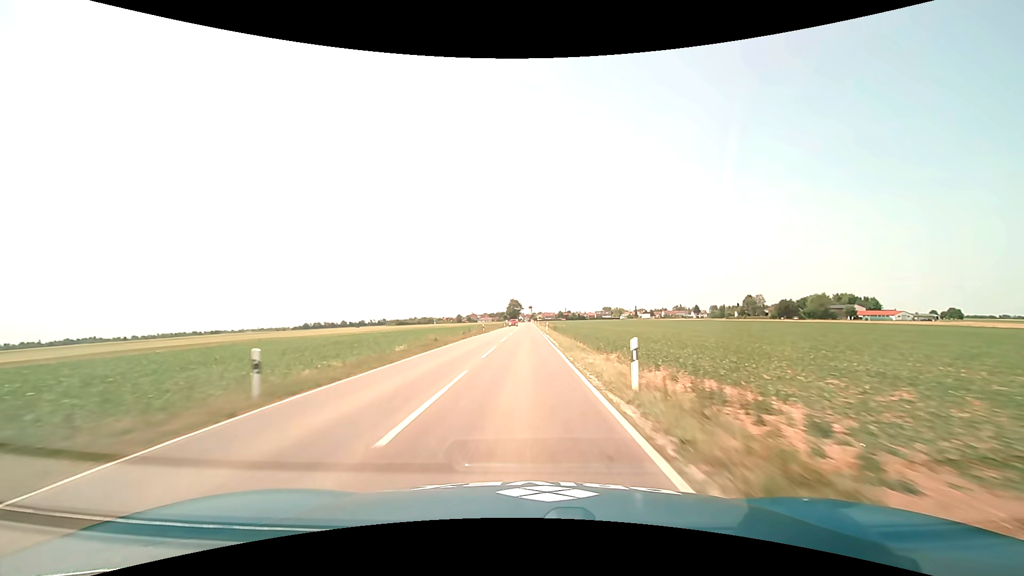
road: tertiary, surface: asphalt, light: Day
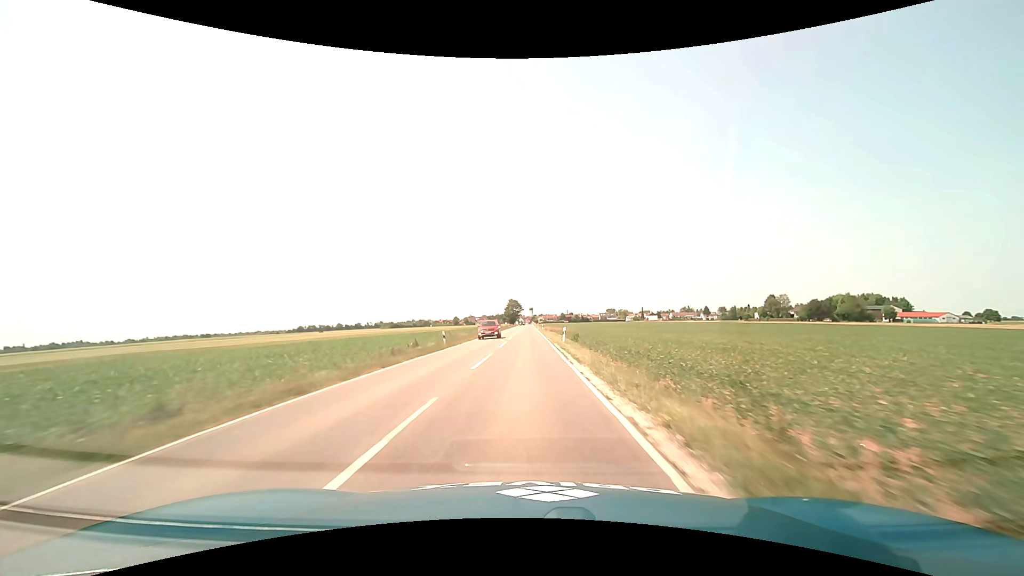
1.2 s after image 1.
(0.0, +28.2) m; 0°
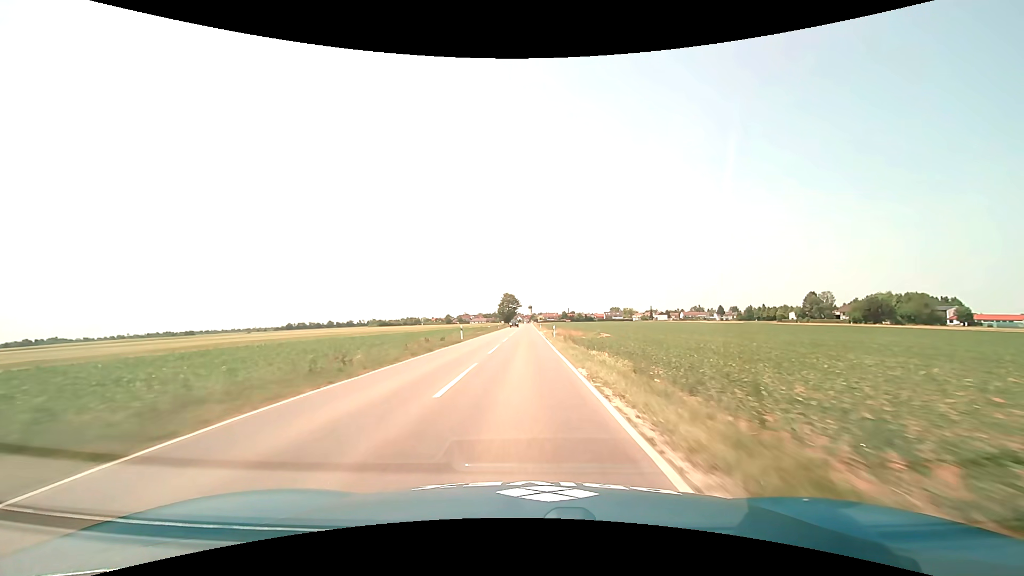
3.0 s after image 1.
(0.0, +41.8) m; 0°
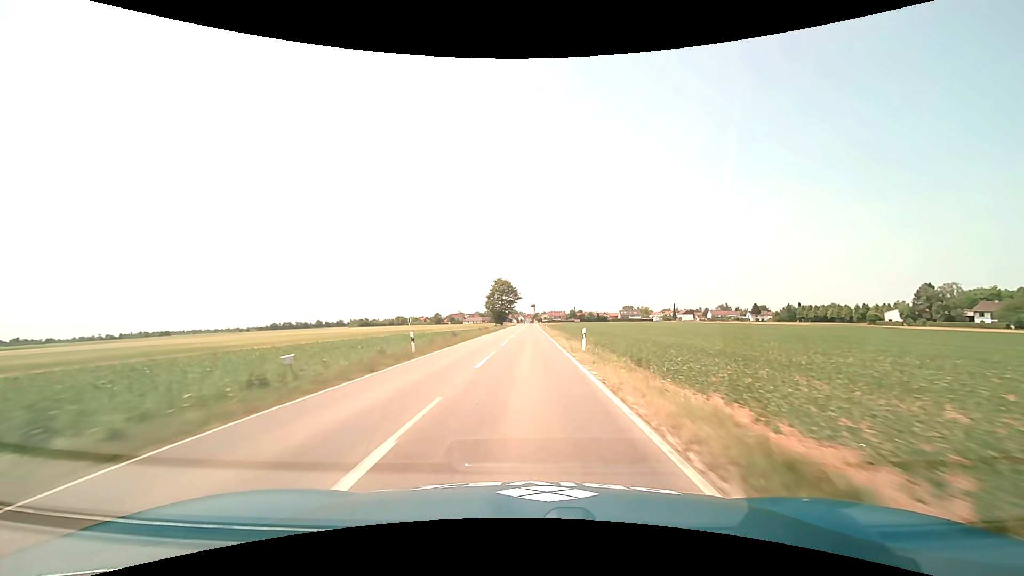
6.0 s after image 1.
(-0.3, +68.1) m; 0°
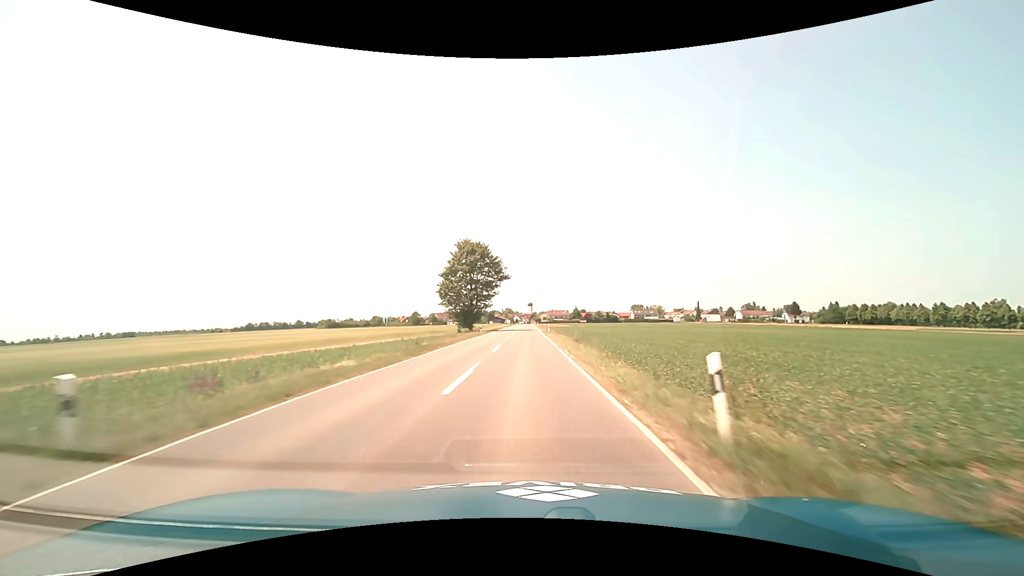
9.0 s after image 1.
(+0.3, +66.5) m; 0°
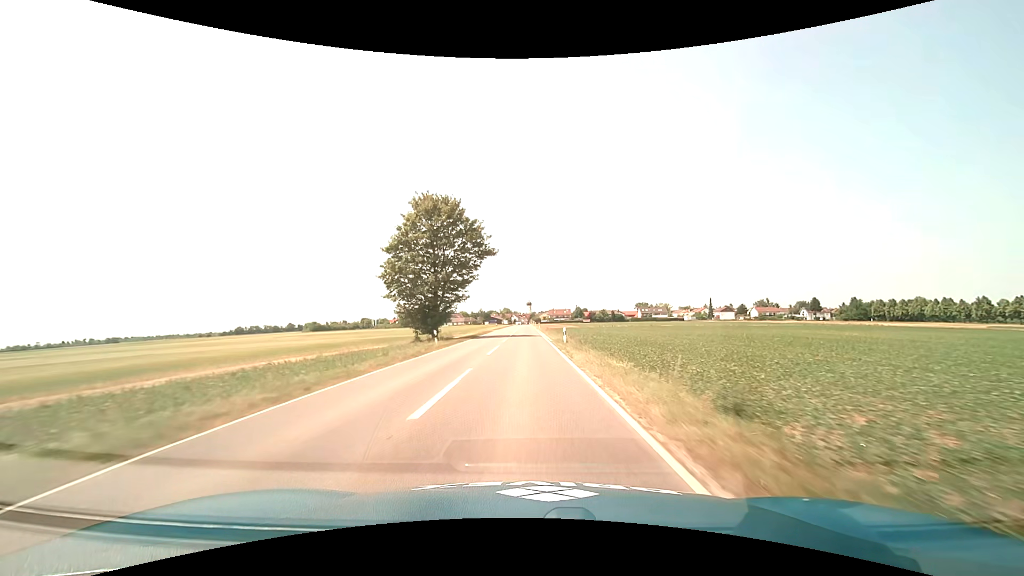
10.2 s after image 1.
(0.0, +26.2) m; 0°
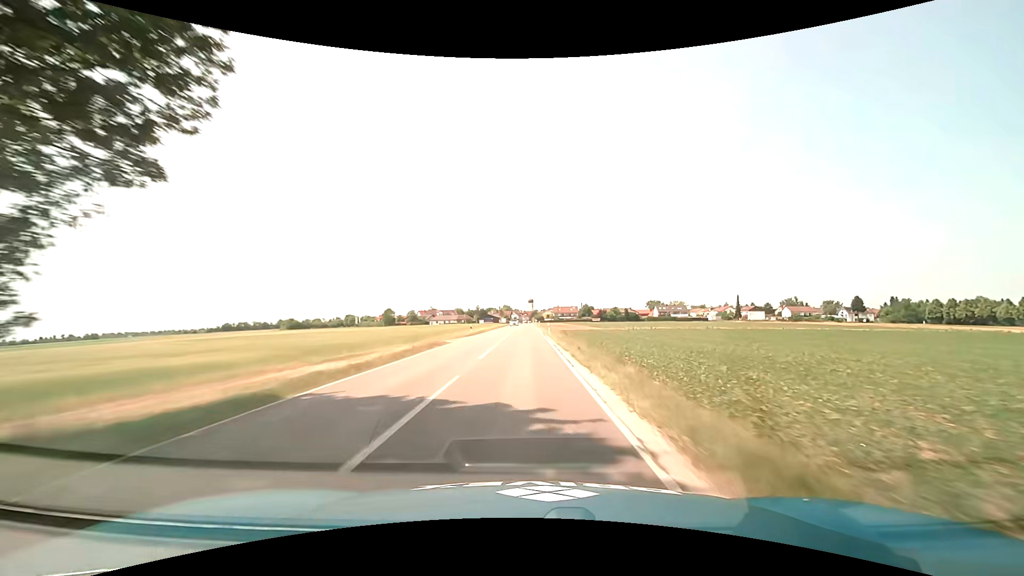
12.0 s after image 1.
(0.0, +39.0) m; 0°
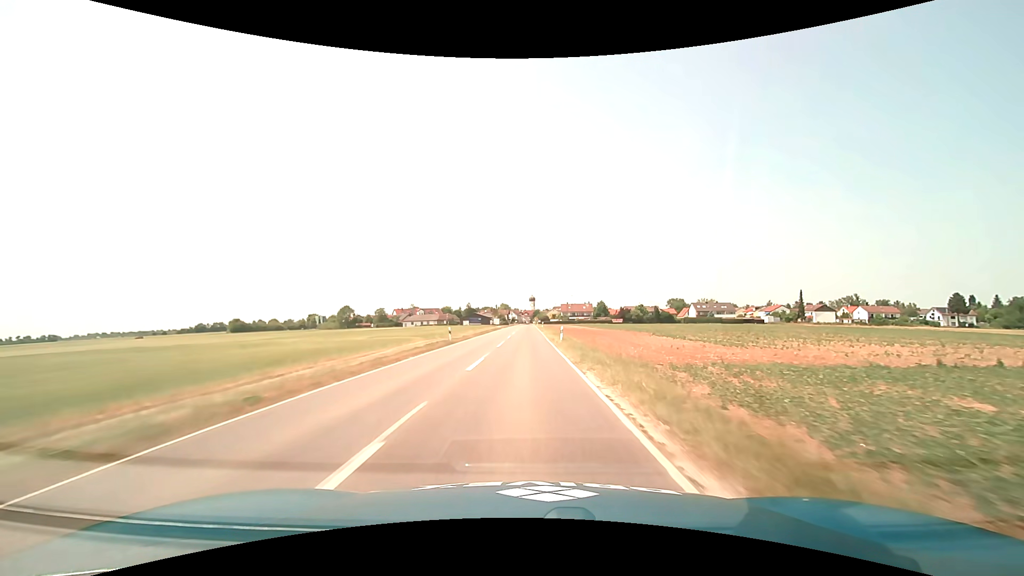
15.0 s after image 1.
(-0.2, +64.1) m; 0°
(0, +10) (0, +20) (0, +30) (0, +40) (0, +50) (0, +60) (0, +70) (0, +80) (0, +90) (0, +100) m
